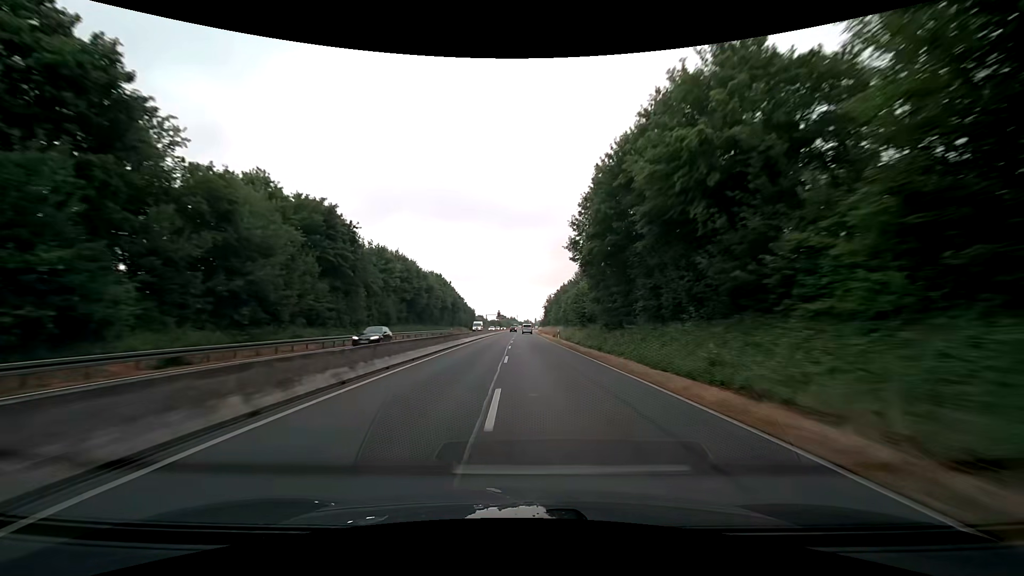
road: trunk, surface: asphalt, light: Day
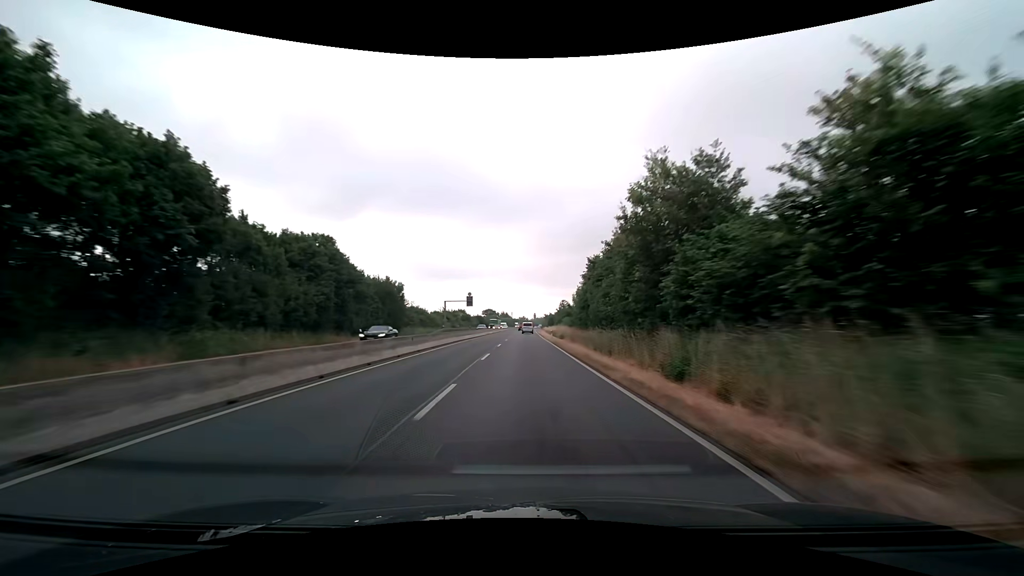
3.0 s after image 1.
(0.0, +95.3) m; 0°
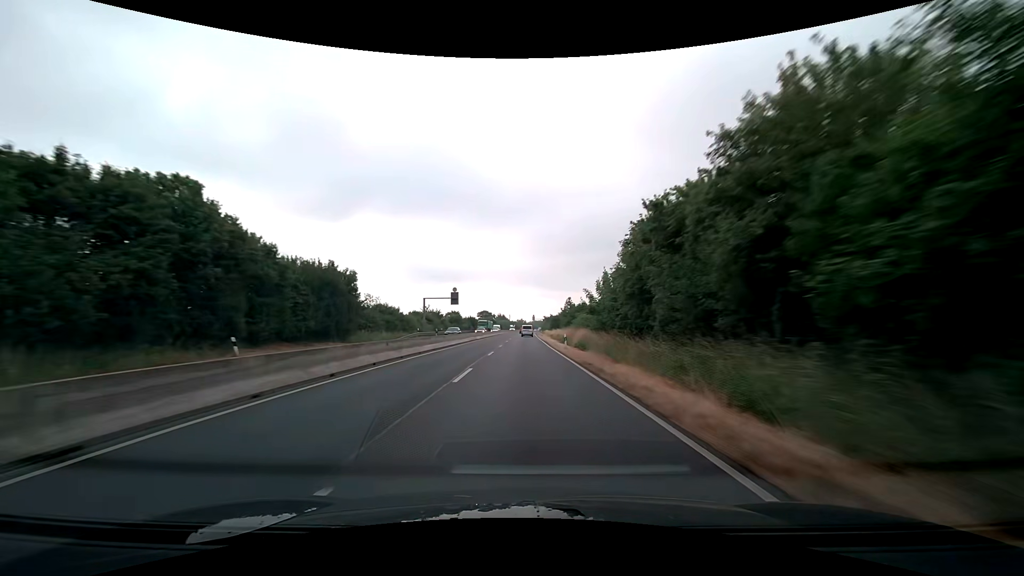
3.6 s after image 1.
(+0.1, +19.0) m; +1°
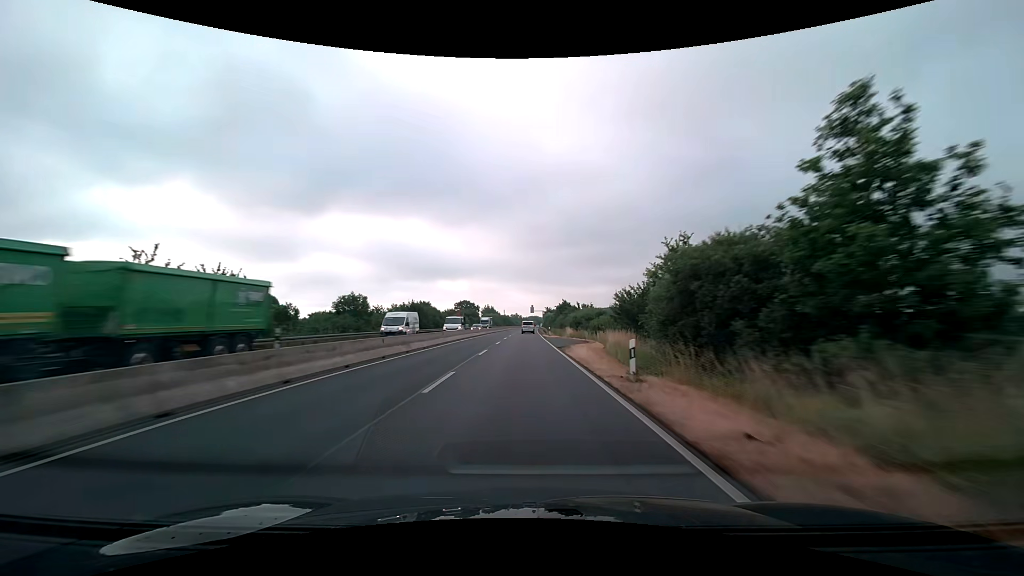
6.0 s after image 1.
(+0.3, +74.2) m; 0°
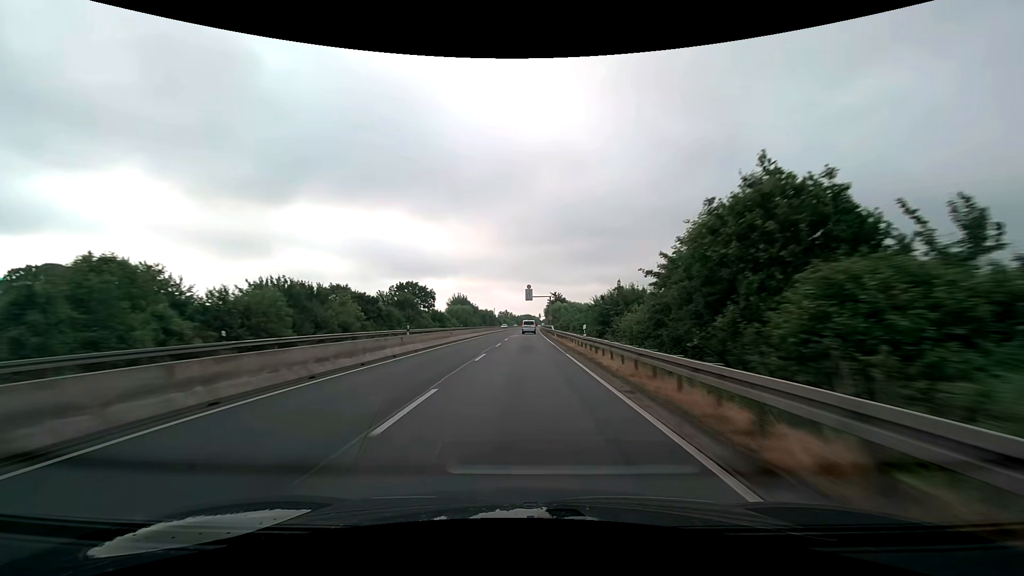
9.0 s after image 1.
(+0.7, +86.9) m; +1°
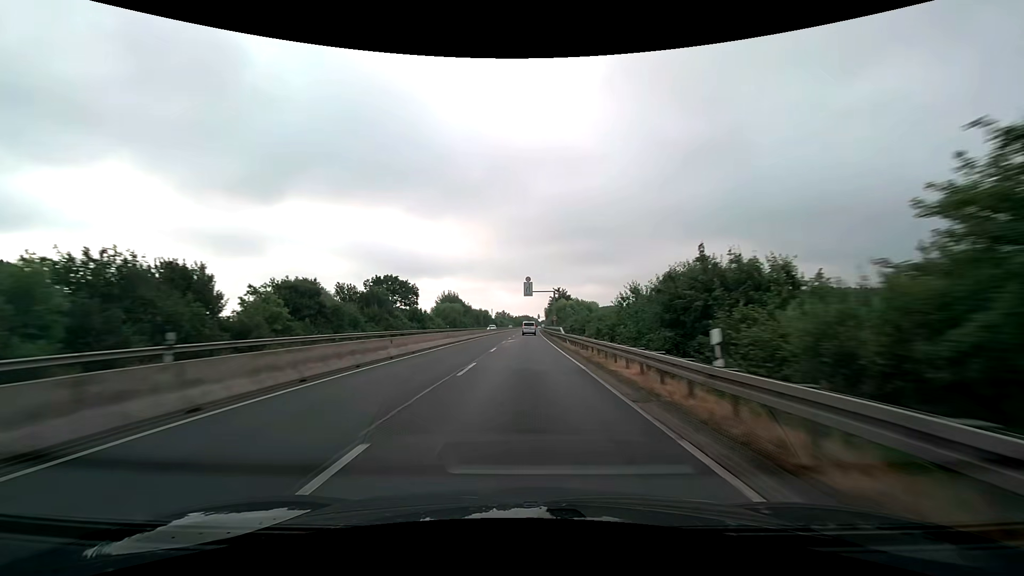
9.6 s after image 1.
(0.0, +16.6) m; 0°
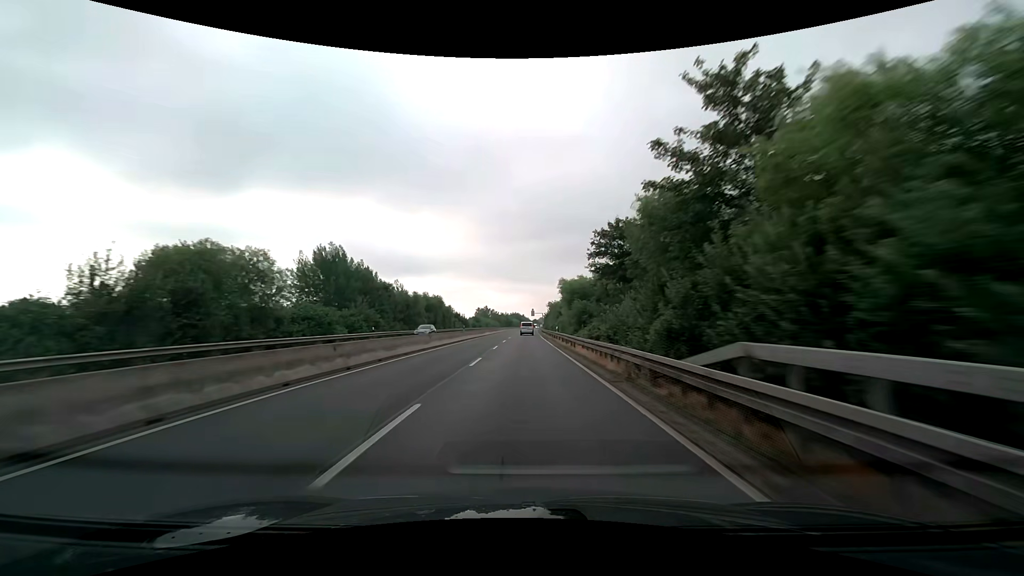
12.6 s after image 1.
(+1.0, +81.0) m; +1°
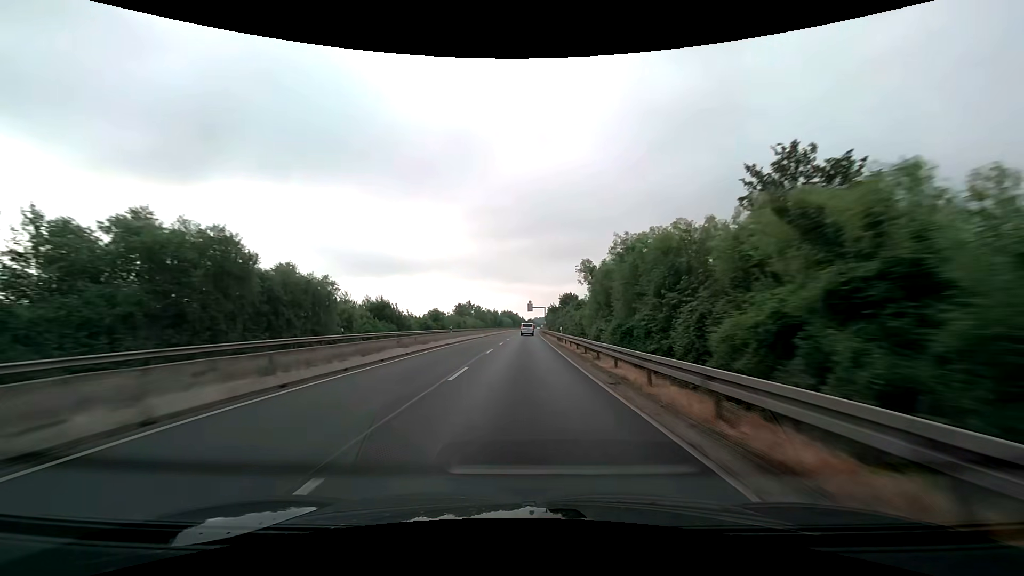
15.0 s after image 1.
(+0.3, +63.7) m; +1°
(0, +10) (0, +20) (0, +30) (0, +40) (0, +50) (+1, +60) (+1, +70) (+1, +80) (+1, +90) (+1, +100) m
